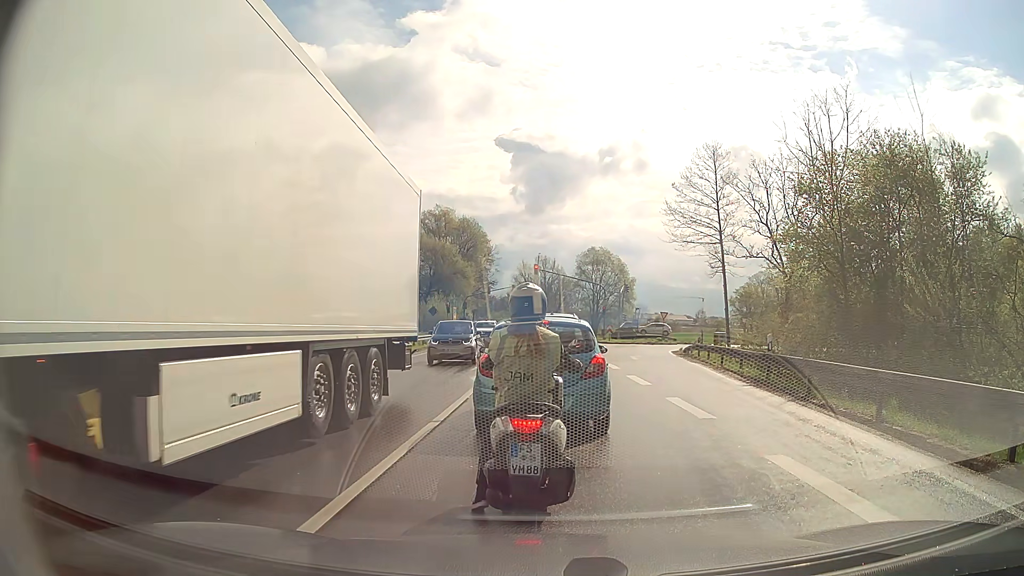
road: secondary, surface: asphalt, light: Day
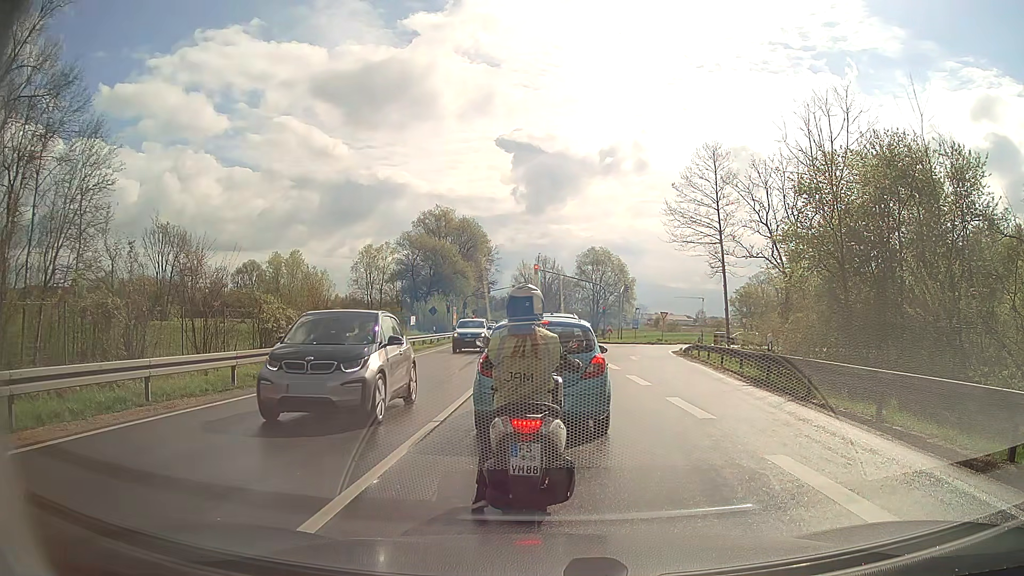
(0.0, 0.0) m; 0°
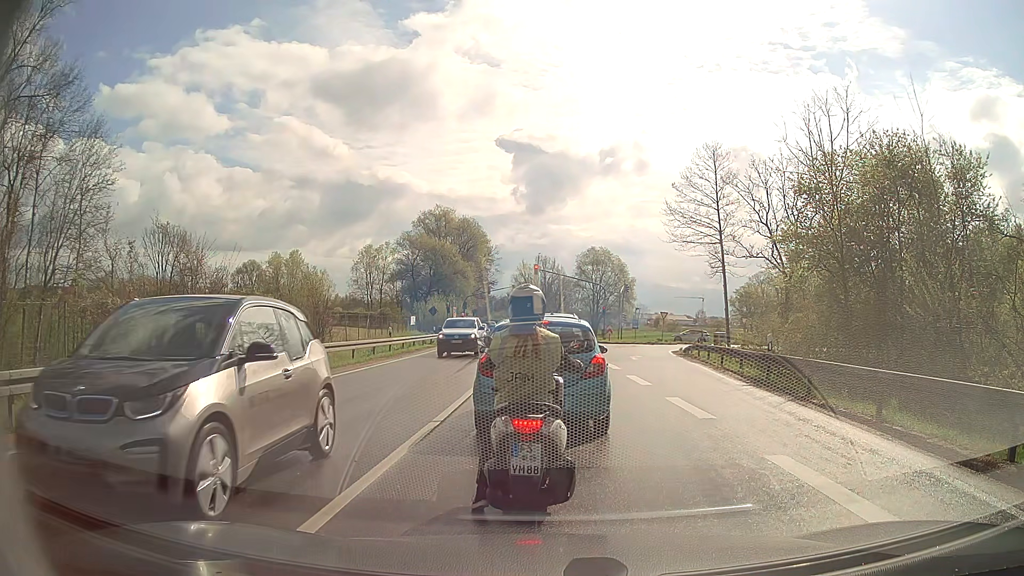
(0.0, 0.0) m; 0°
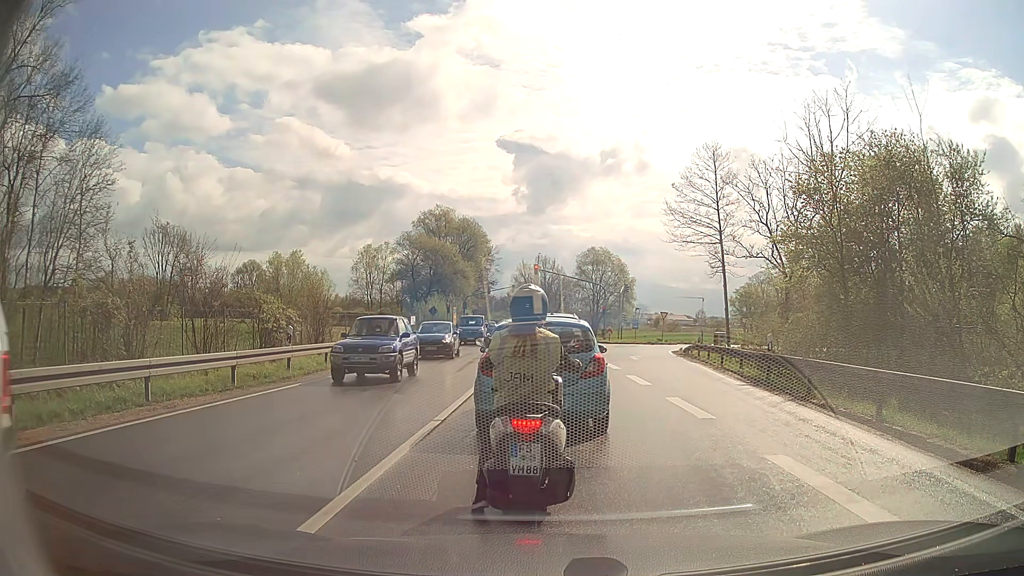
(0.0, 0.0) m; 0°
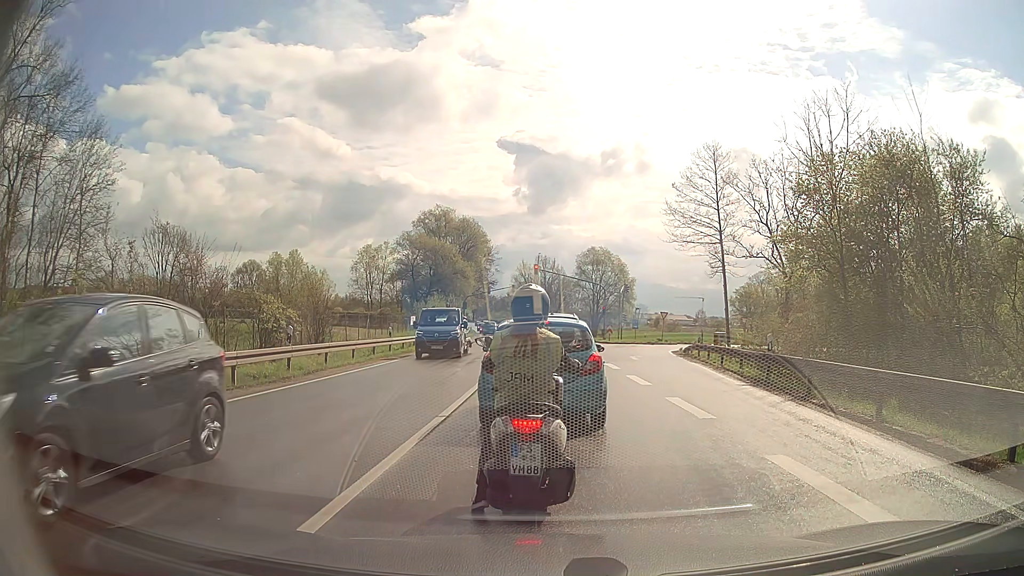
(0.0, 0.0) m; 0°
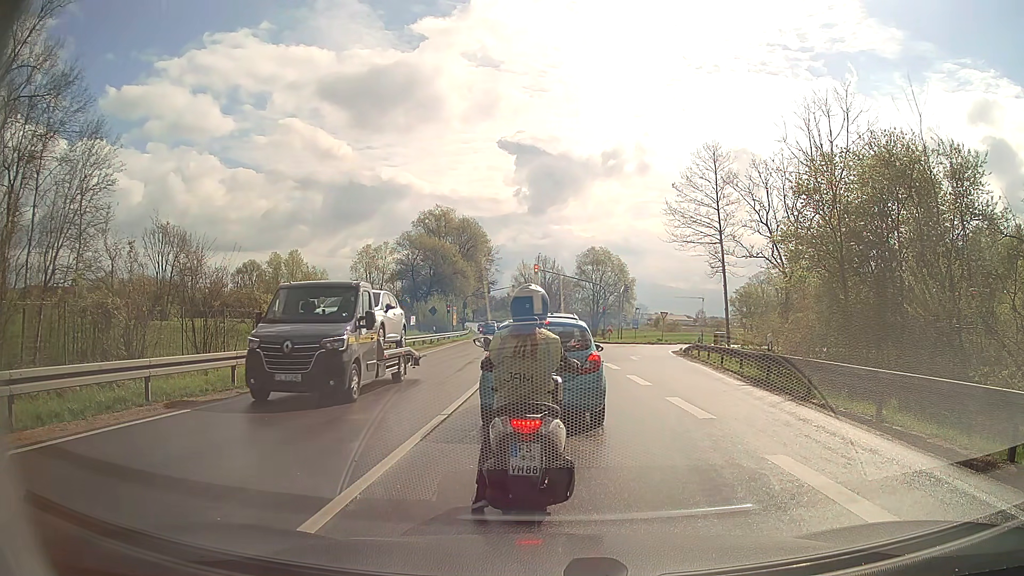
(0.0, 0.0) m; 0°
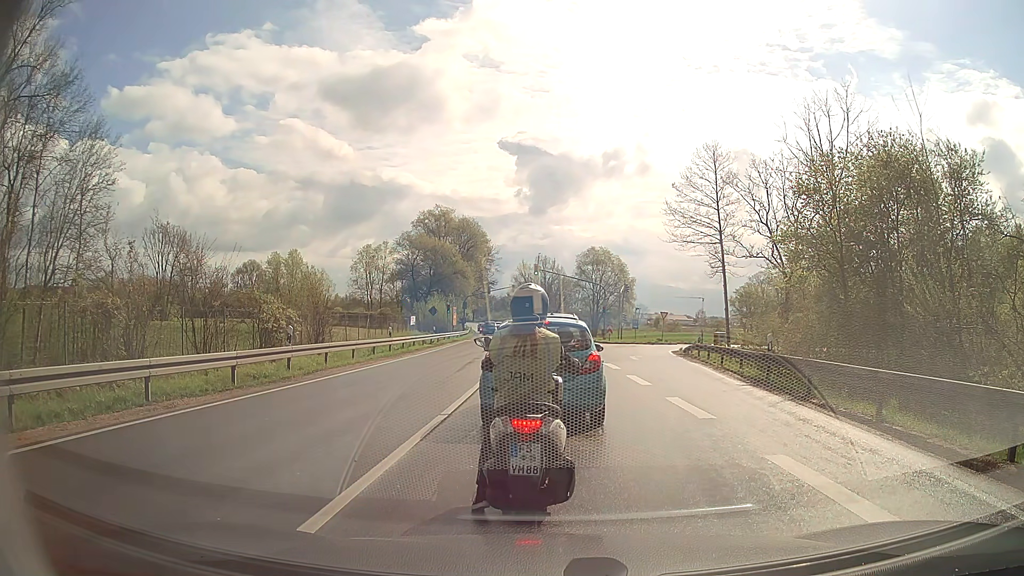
(0.0, 0.0) m; 0°
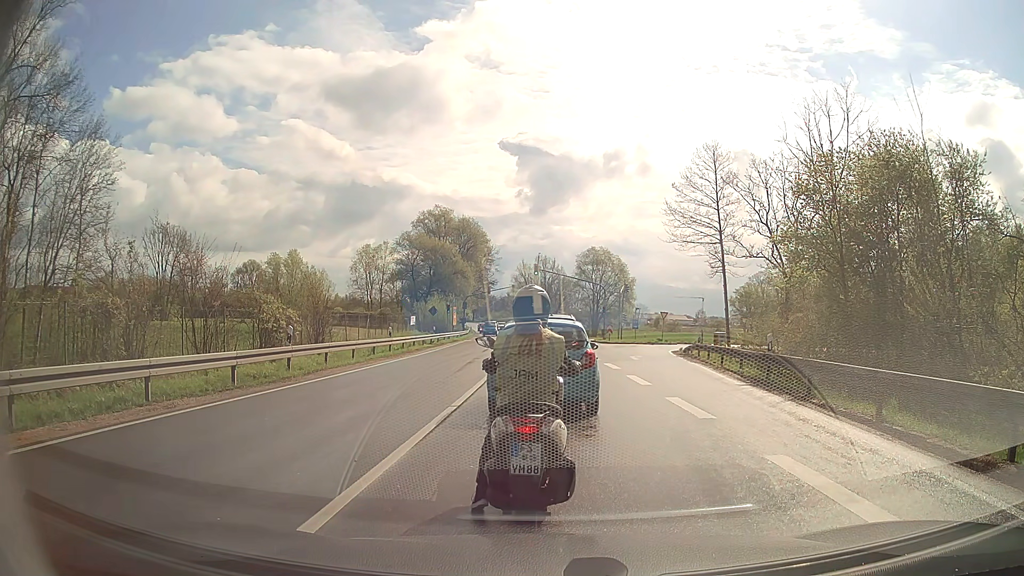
(0.0, 0.0) m; 0°
(0, +10) (-1, +20) (-1, +30) (-1, +40) (-2, +50) (-2, +60) (-2, +70) (-3, +80) (-3, +90) (-4, +100) m
